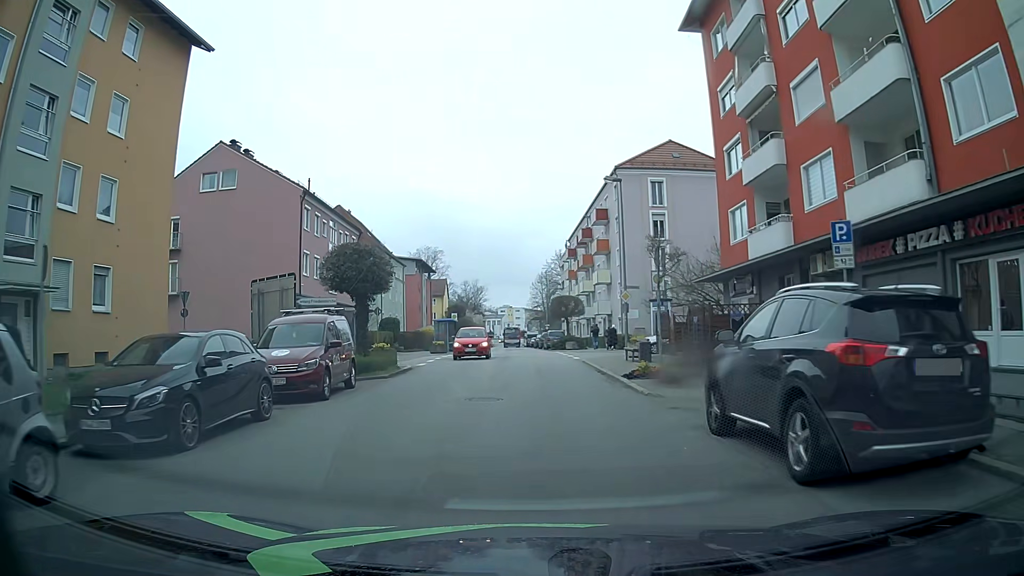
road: tertiary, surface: asphalt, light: Day
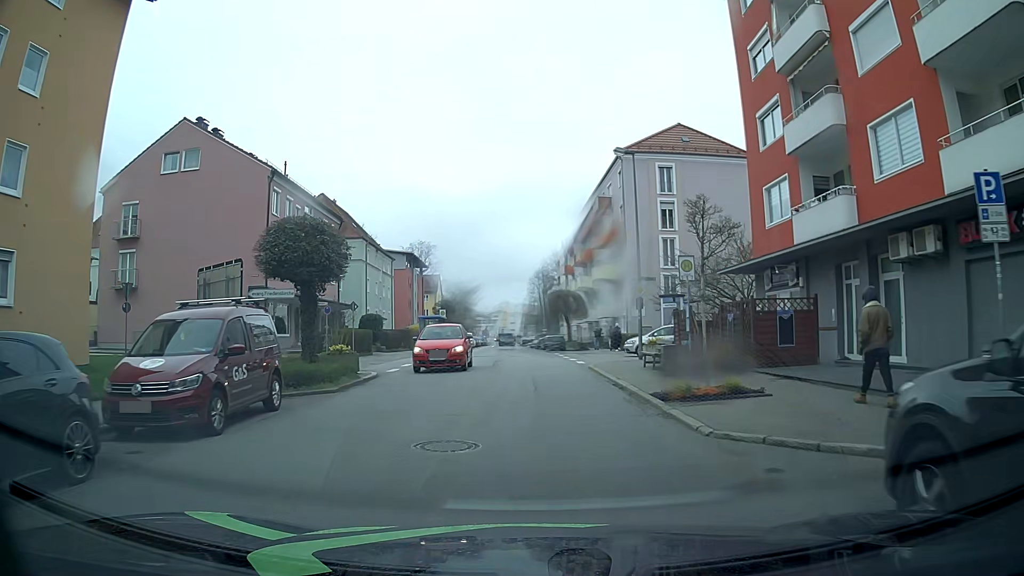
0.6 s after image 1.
(-0.1, +4.8) m; -1°
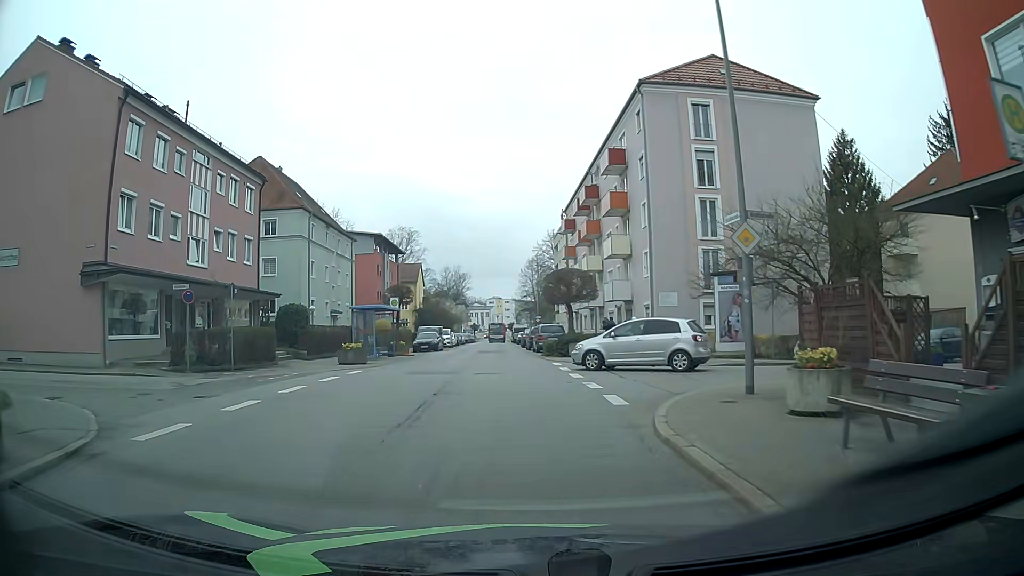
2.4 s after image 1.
(+0.5, +14.0) m; +2°
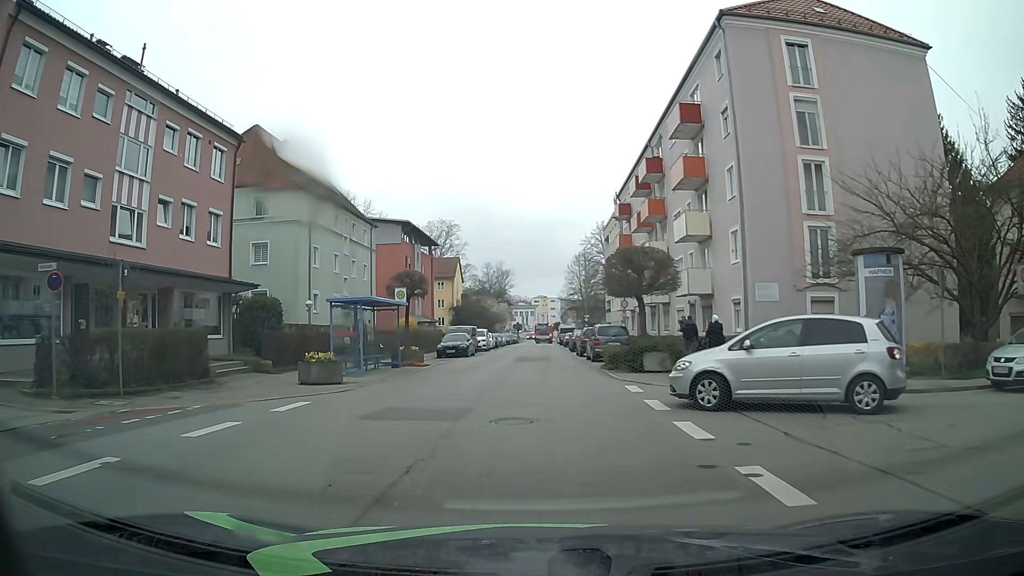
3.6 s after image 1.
(-0.3, +9.0) m; -3°
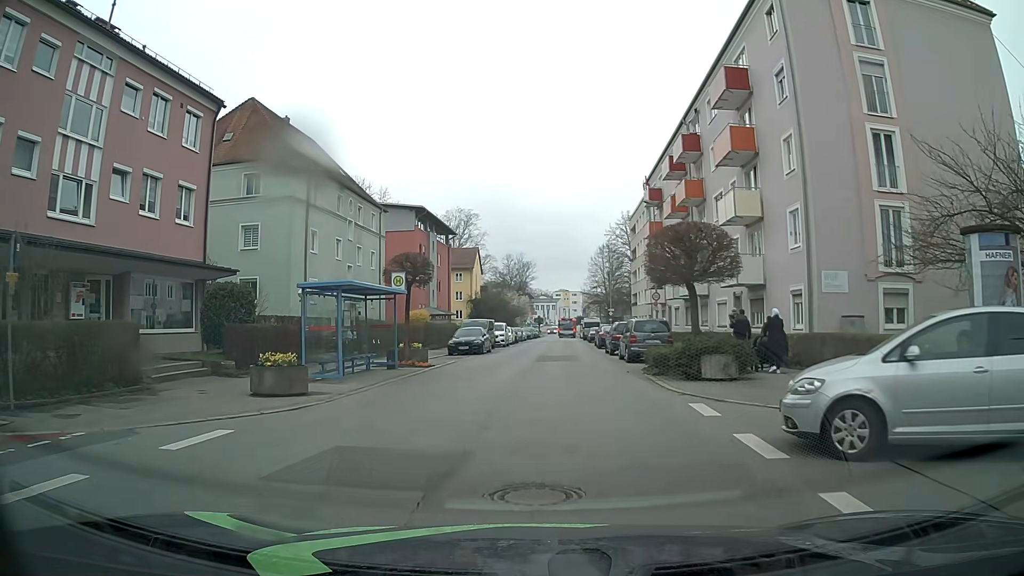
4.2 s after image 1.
(-0.1, +4.4) m; -2°
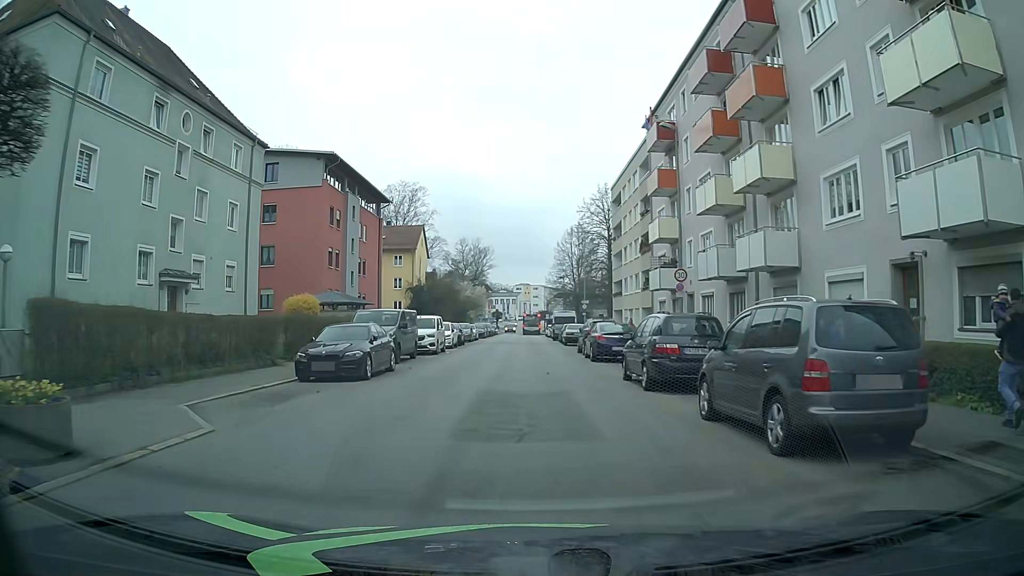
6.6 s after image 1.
(0.0, +18.2) m; +2°
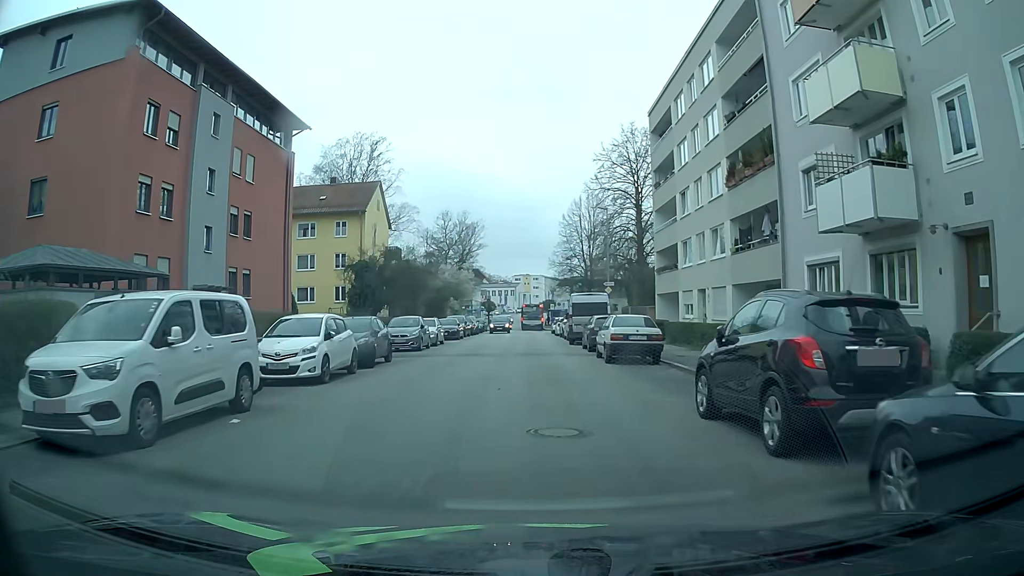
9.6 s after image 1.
(-0.3, +23.9) m; -1°
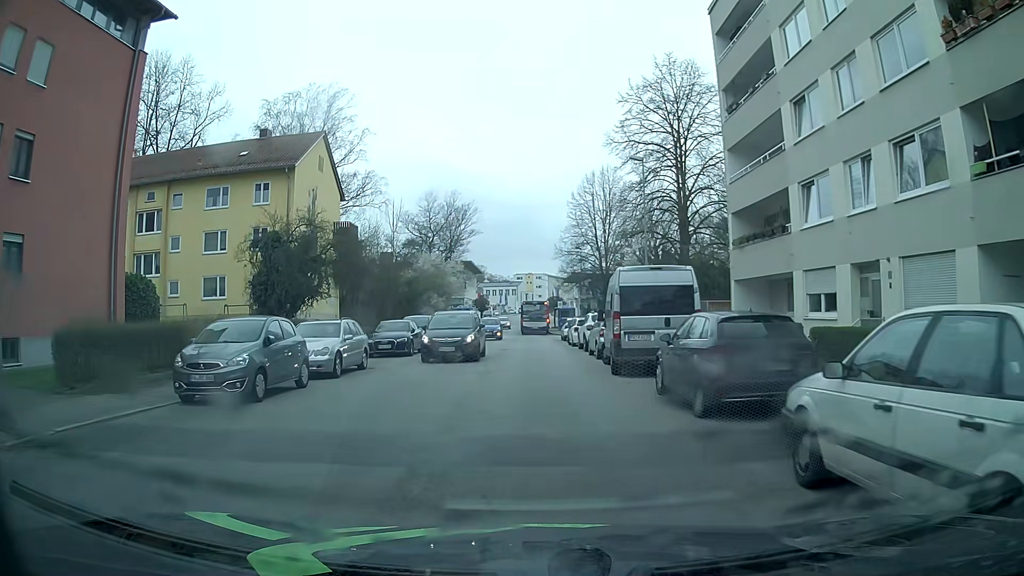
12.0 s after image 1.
(+0.2, +17.1) m; +2°
